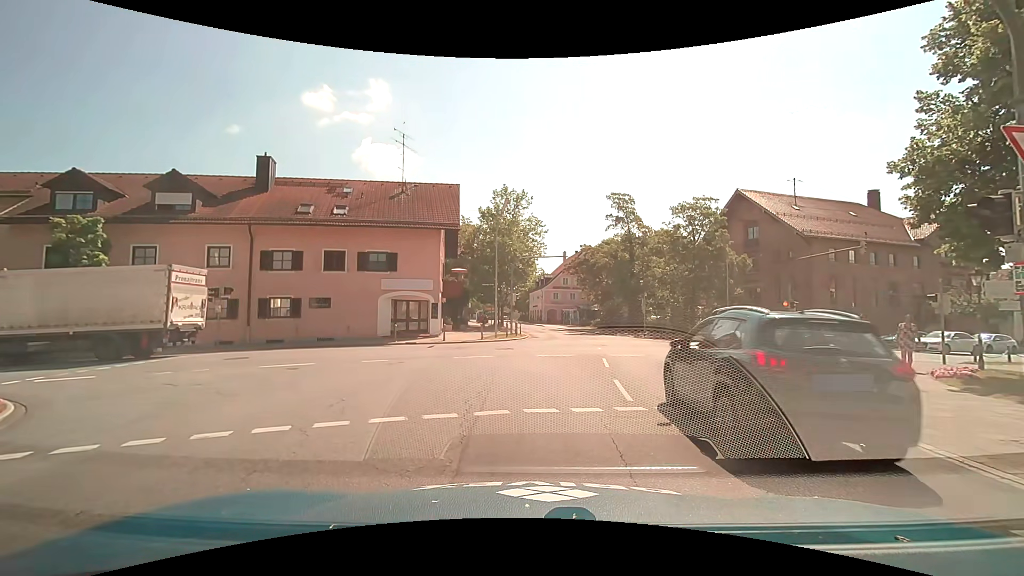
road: tertiary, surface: asphalt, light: Day
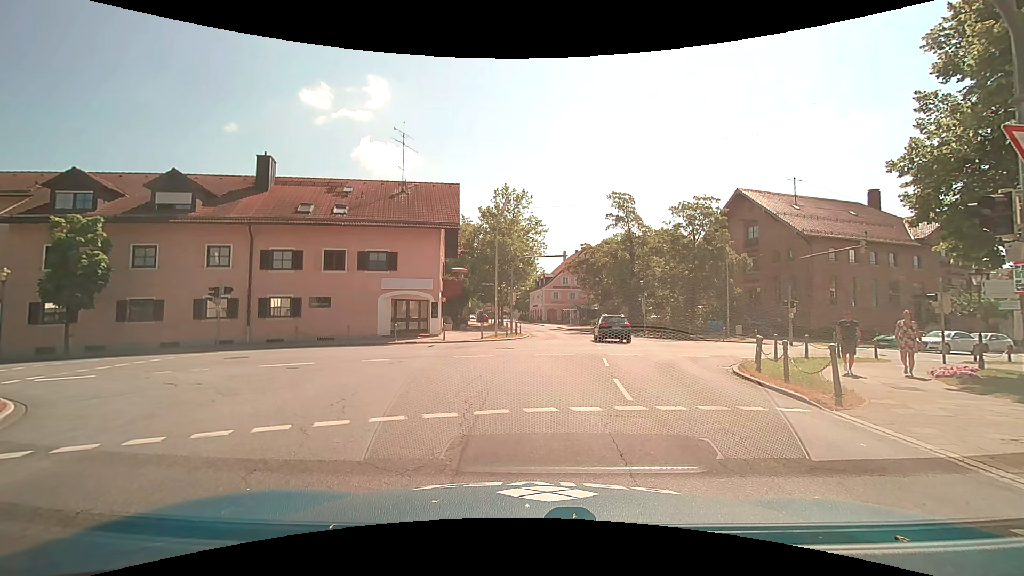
(0.0, +0.1) m; 0°
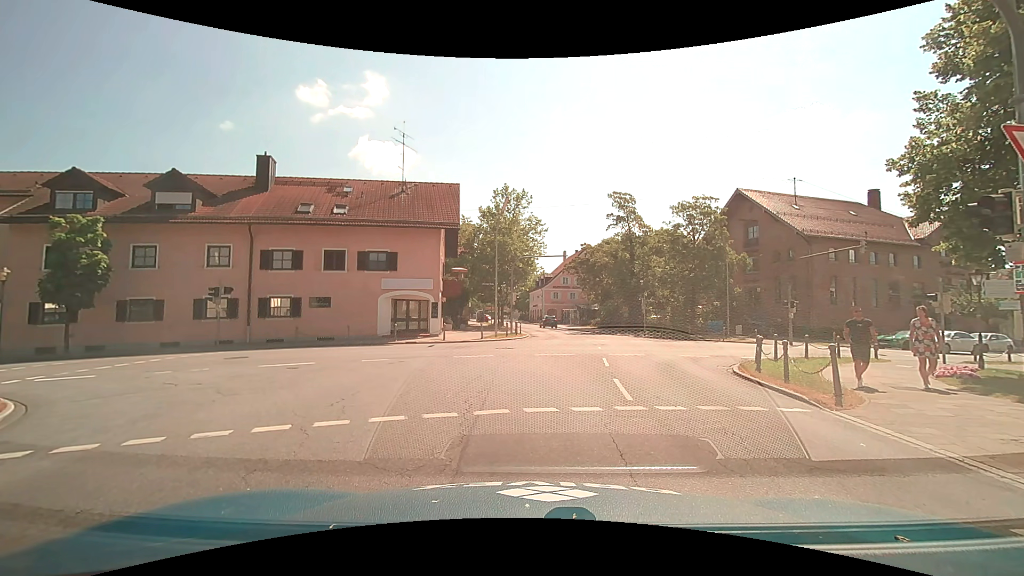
(0.0, 0.0) m; 0°
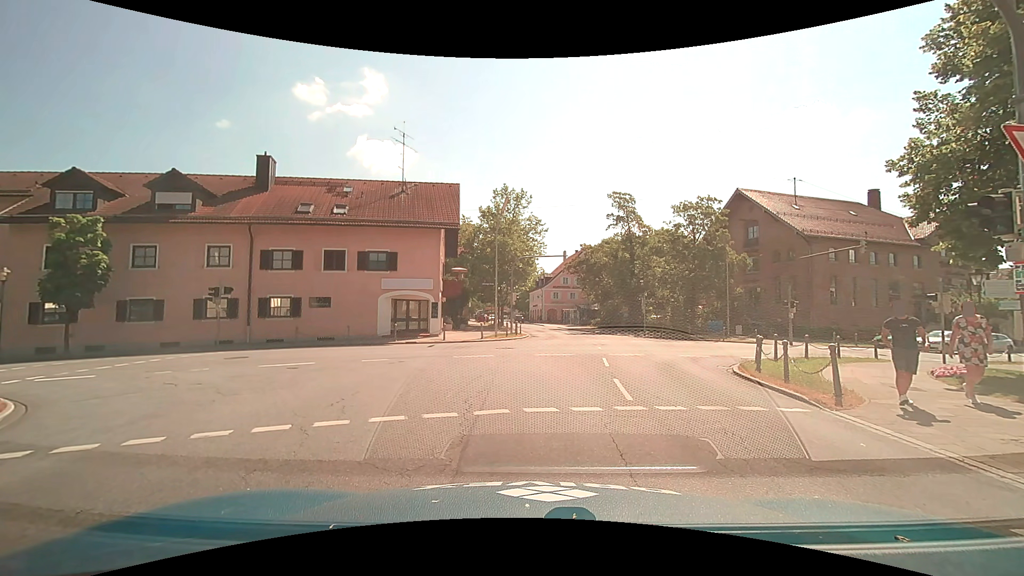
(0.0, 0.0) m; 0°
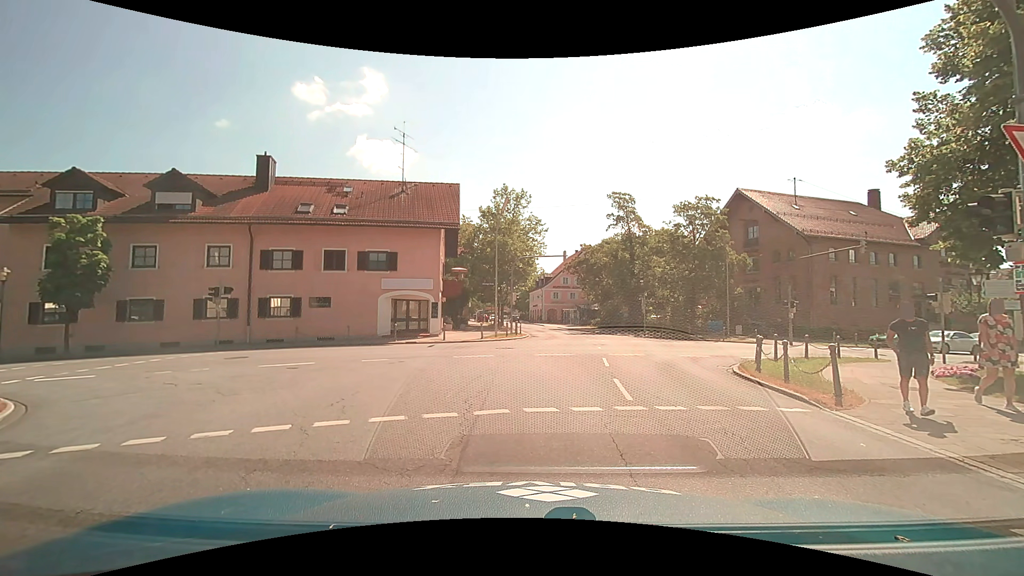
(0.0, 0.0) m; 0°
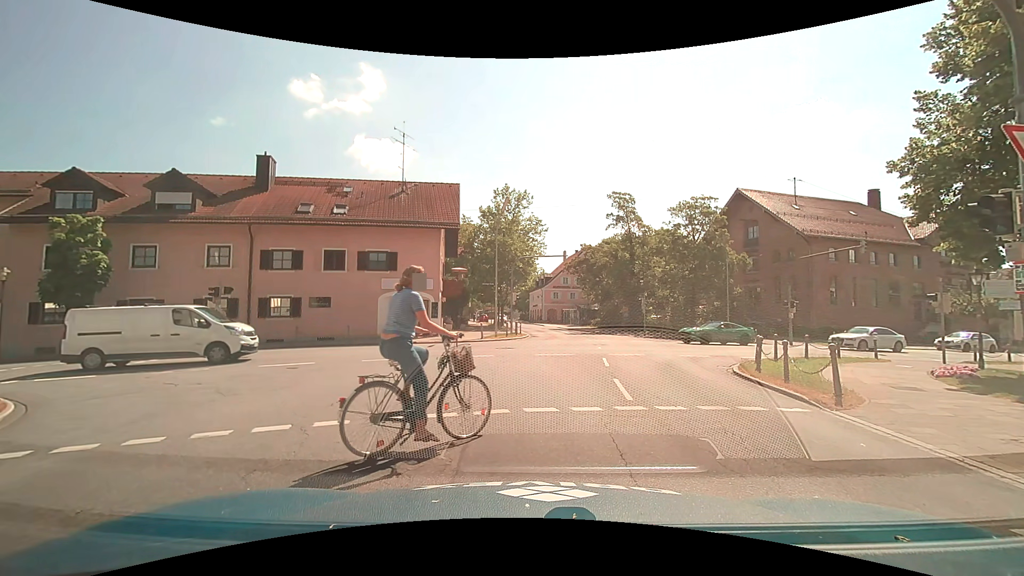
(0.0, 0.0) m; 0°
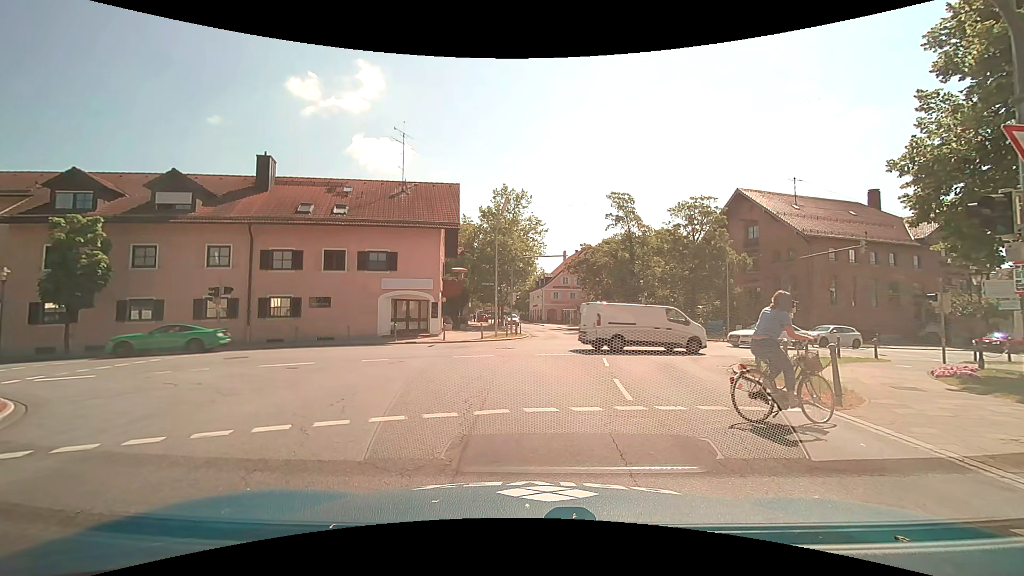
(0.0, 0.0) m; 0°
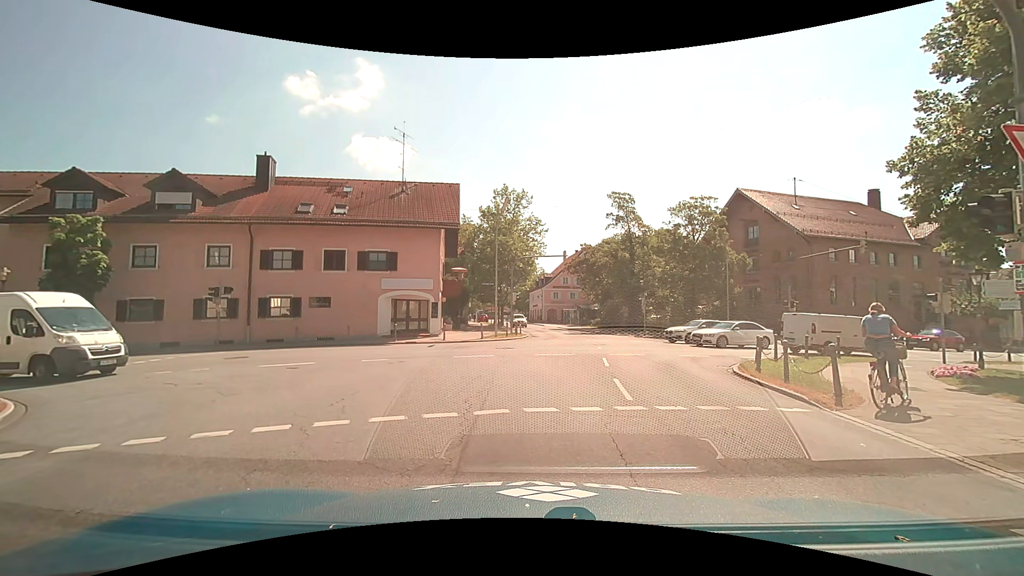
(0.0, 0.0) m; 0°
